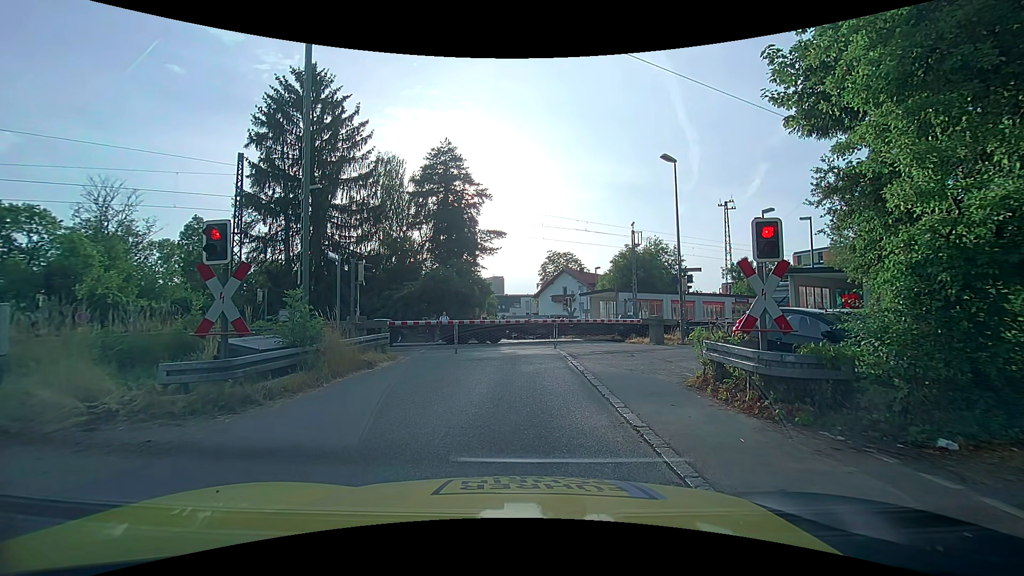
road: unclassified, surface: asphalt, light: Day
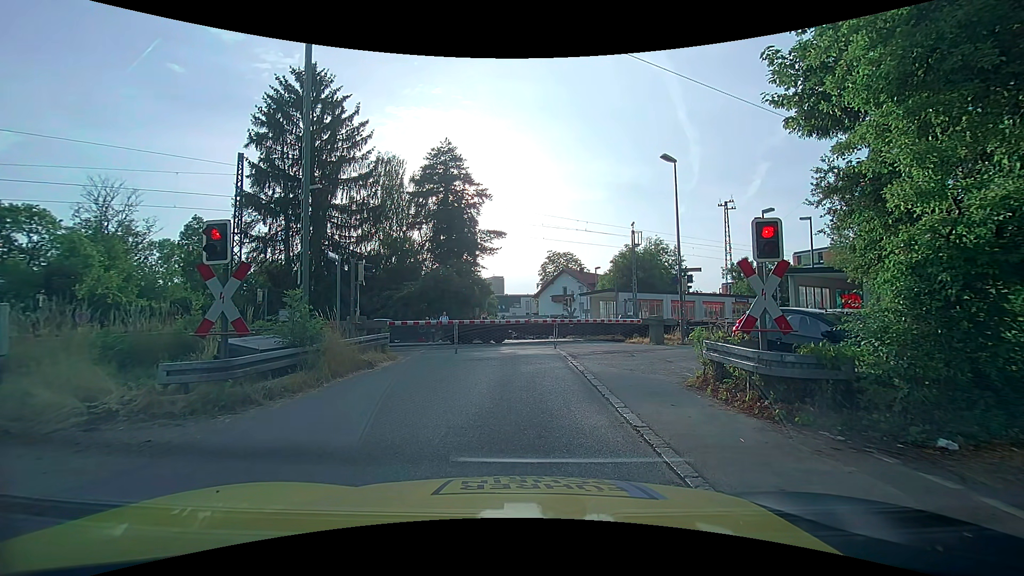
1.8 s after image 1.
(0.0, 0.0) m; 0°
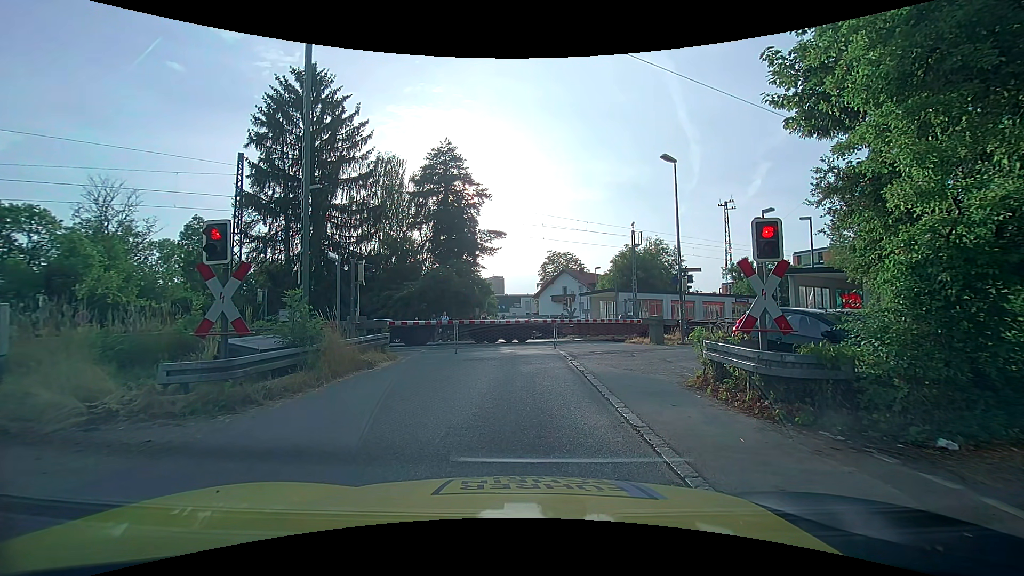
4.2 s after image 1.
(0.0, 0.0) m; 0°
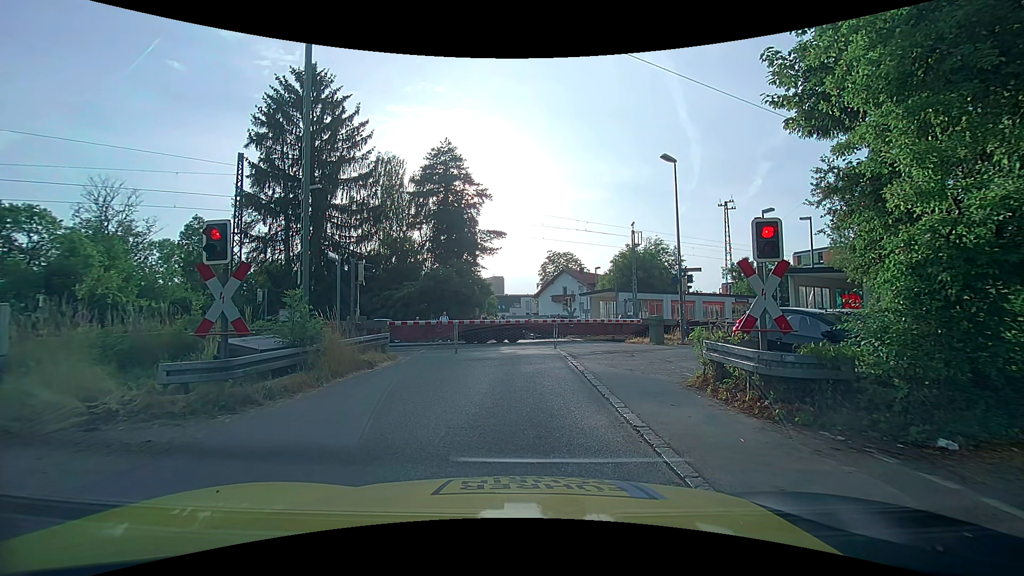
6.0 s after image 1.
(0.0, 0.0) m; 0°
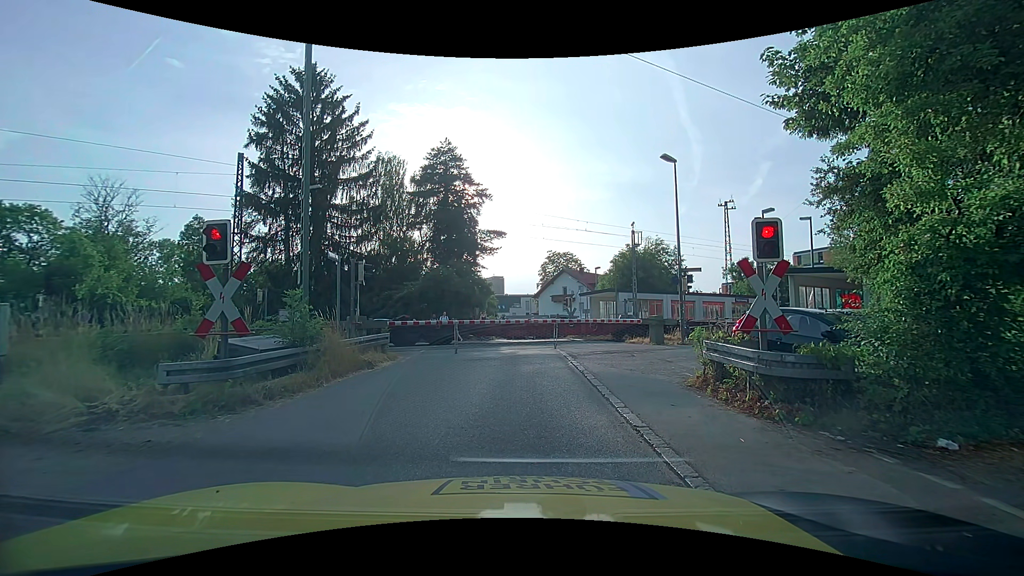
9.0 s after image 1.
(0.0, 0.0) m; 0°
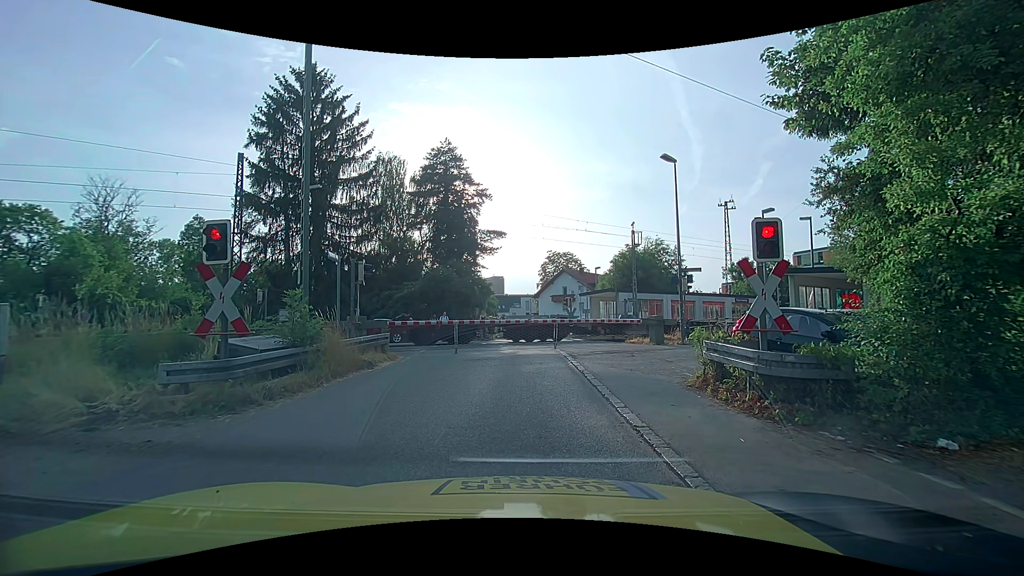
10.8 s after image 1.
(0.0, 0.0) m; 0°
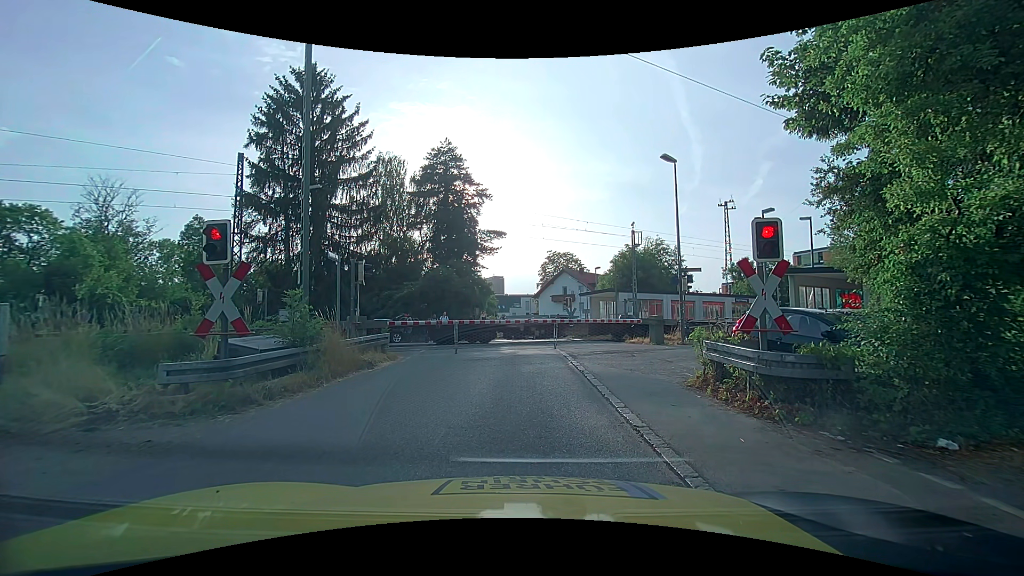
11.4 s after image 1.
(0.0, 0.0) m; 0°
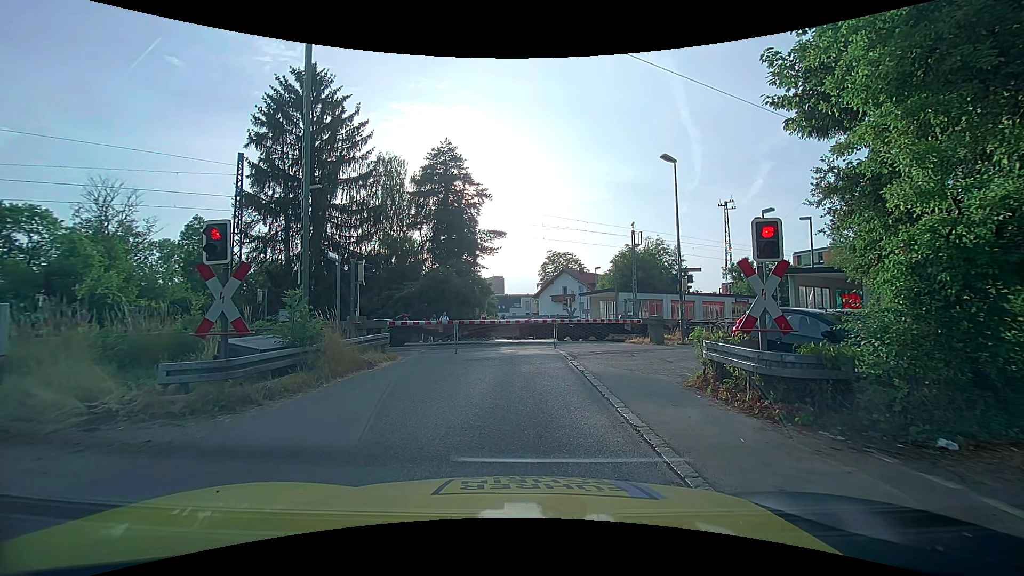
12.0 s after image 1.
(0.0, 0.0) m; 0°
